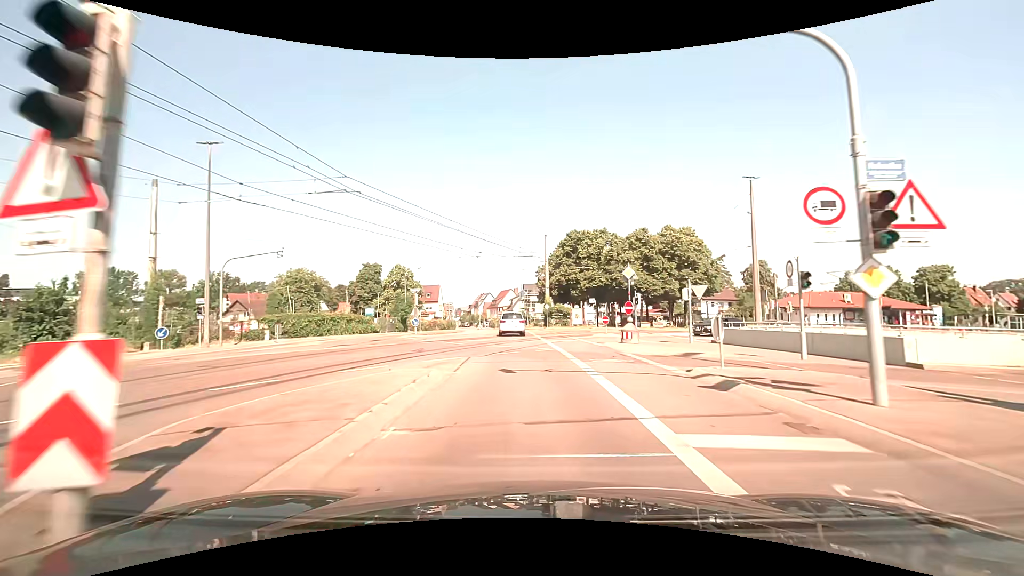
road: tertiary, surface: asphalt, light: Day
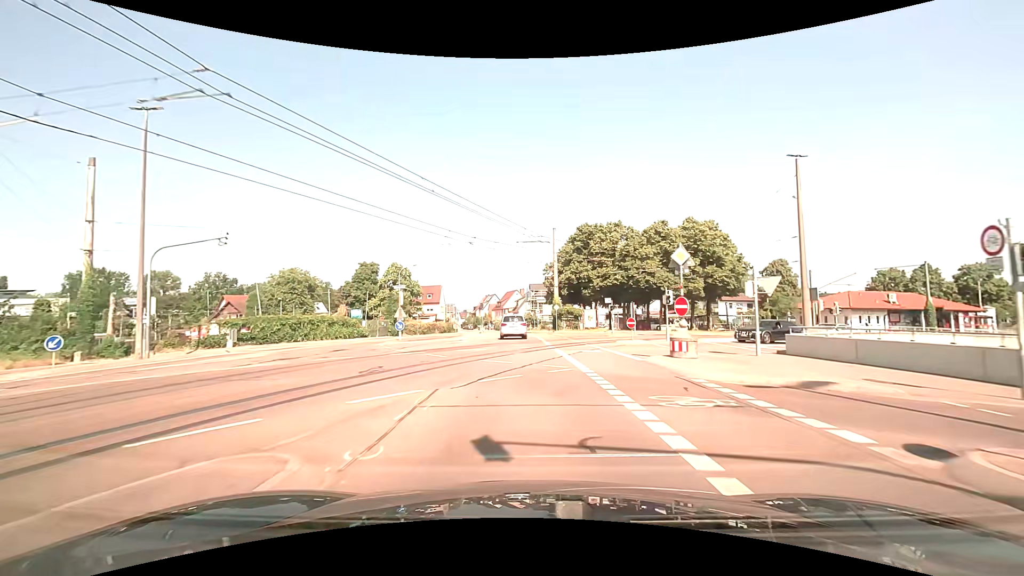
(0.0, +6.8) m; -1°
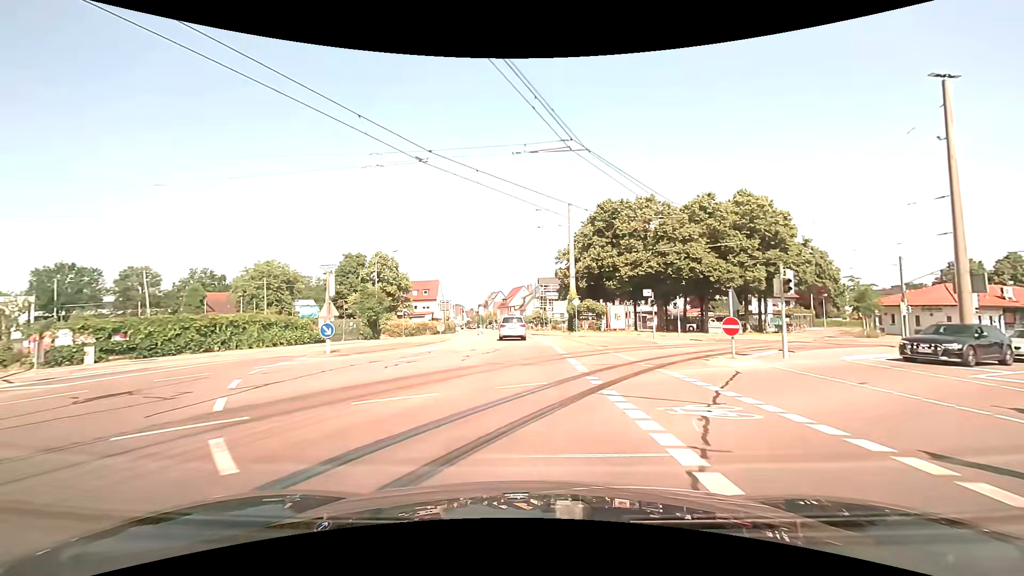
(-0.1, +13.2) m; -1°
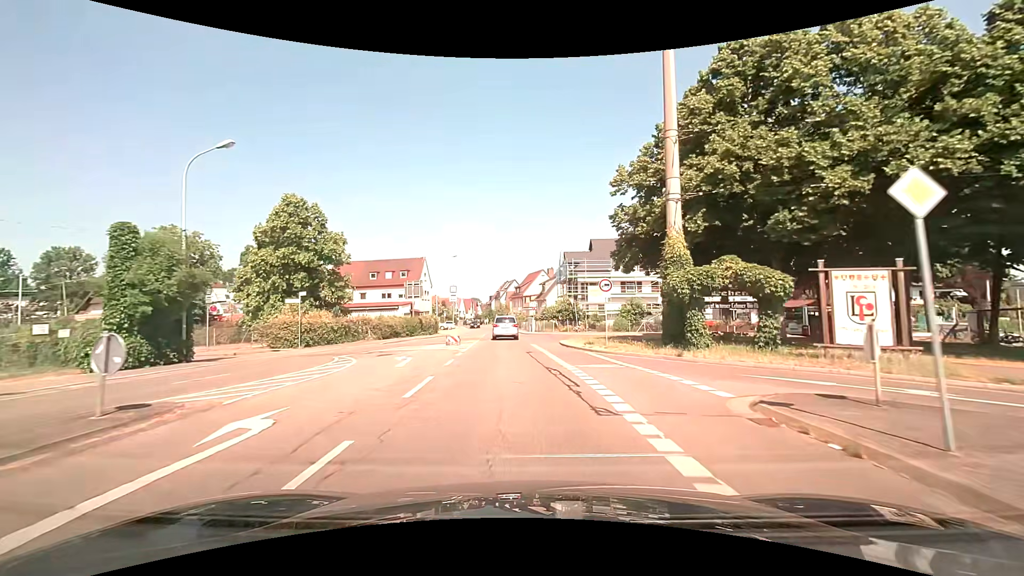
(-0.2, +31.3) m; -2°
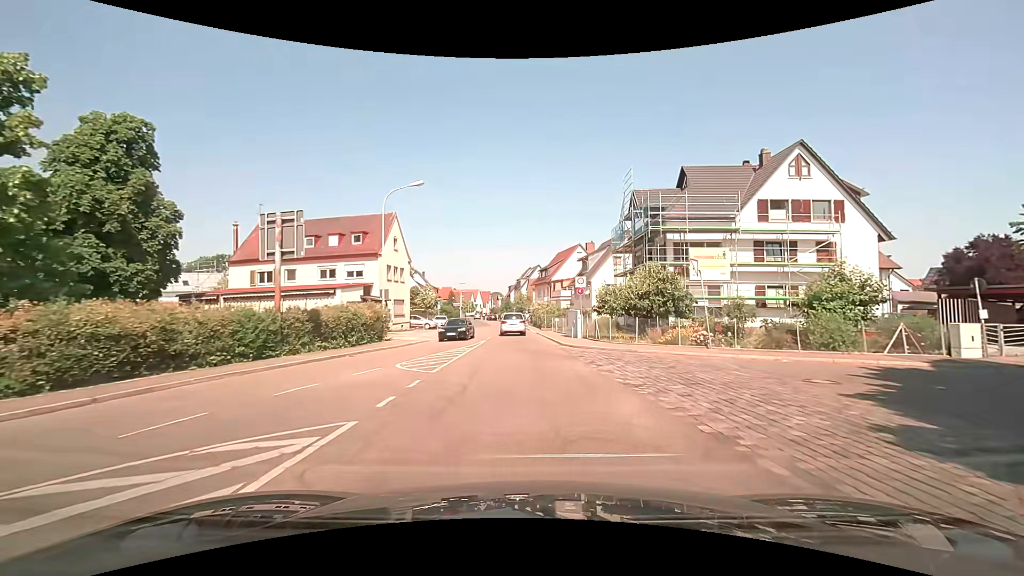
(-1.2, +29.7) m; -3°
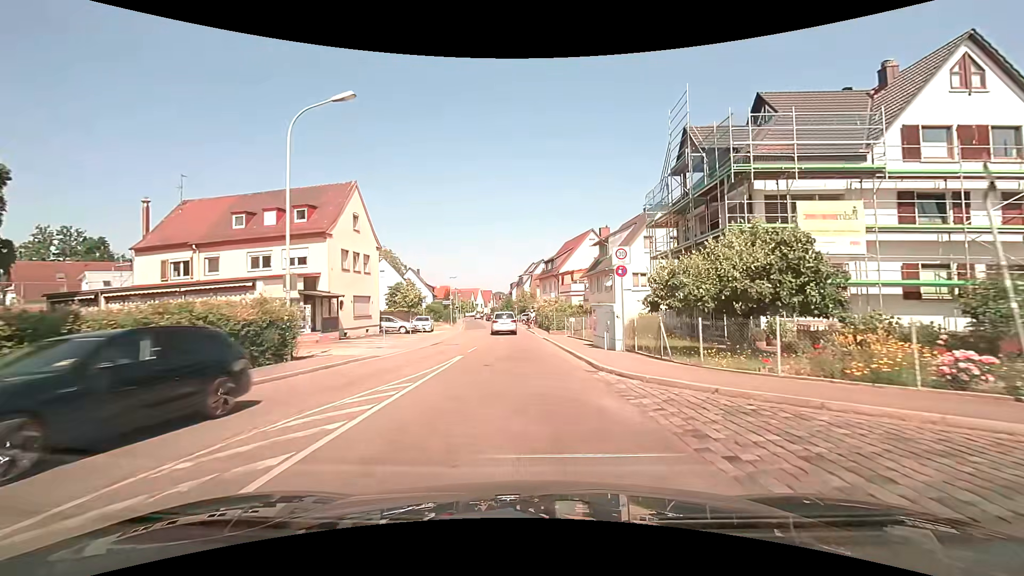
(0.0, +11.6) m; 0°
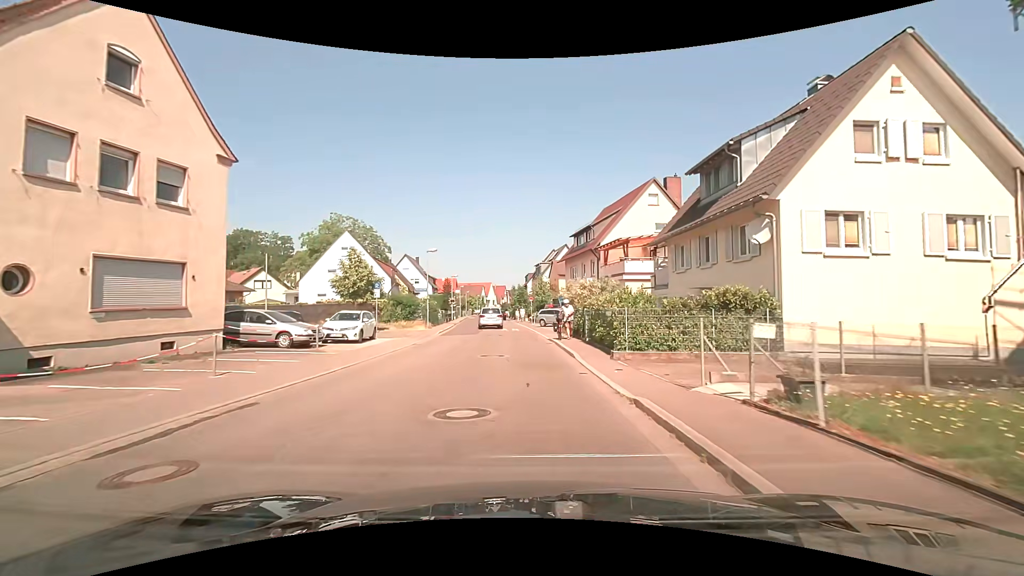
(-0.5, +22.3) m; -3°
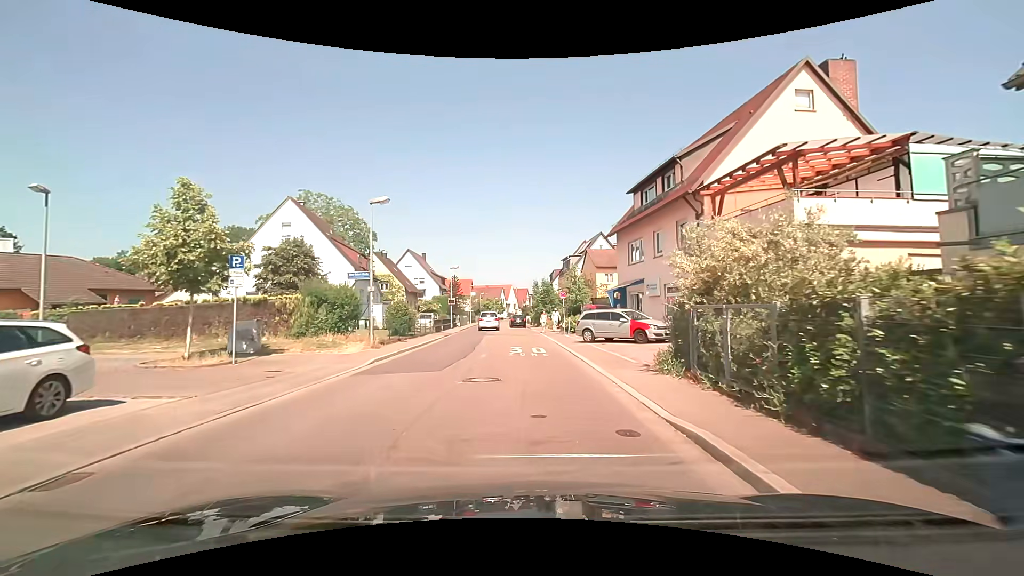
(0.0, +18.2) m; -1°
(0, +10) (0, +20) (-1, +30) (-2, +40) (-3, +50) (-5, +60) (-5, +70) (-4, +80) (-4, +90) (-5, +100) m
